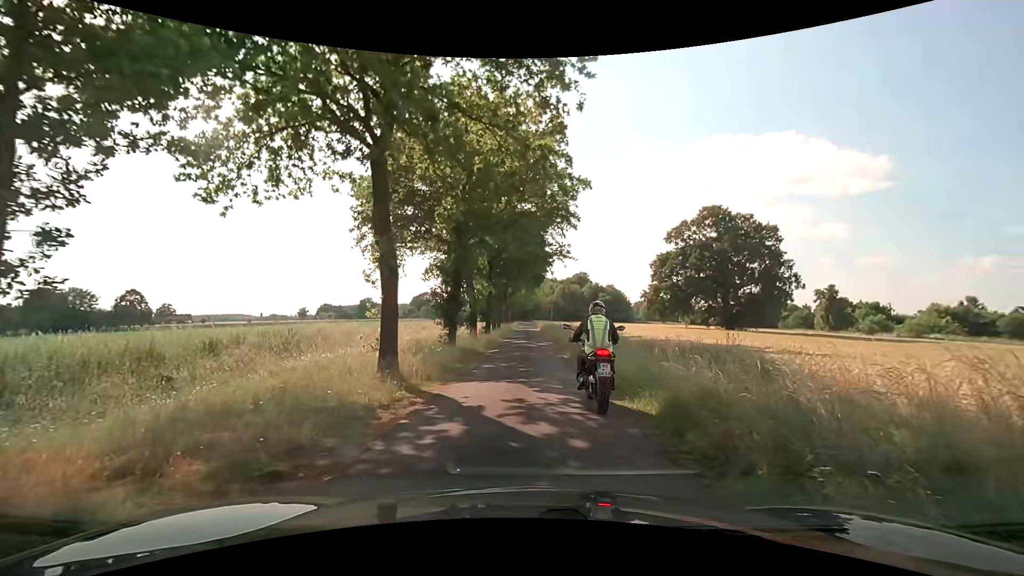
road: unclassified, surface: asphalt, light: Day
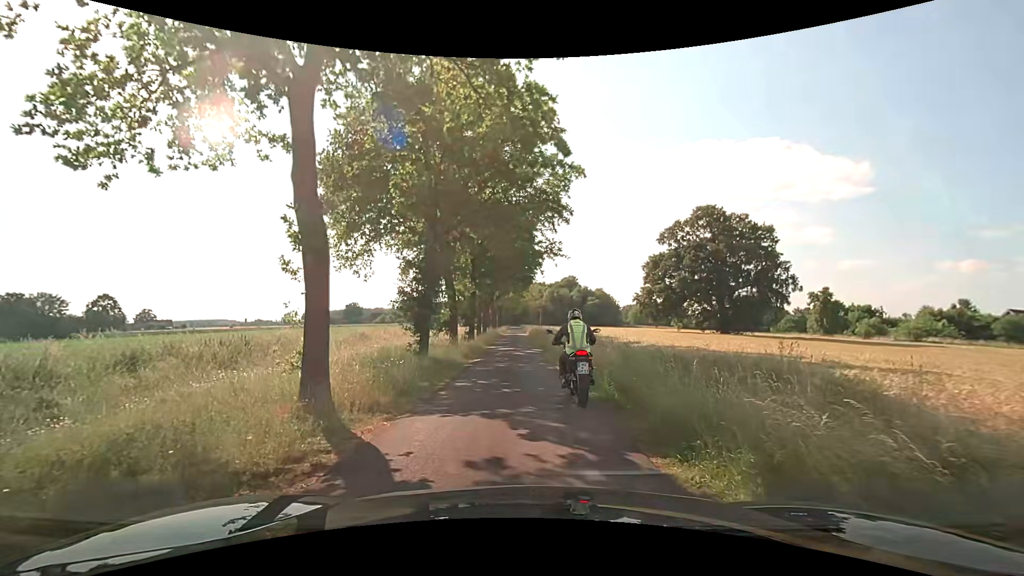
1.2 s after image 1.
(0.0, +3.5) m; 0°
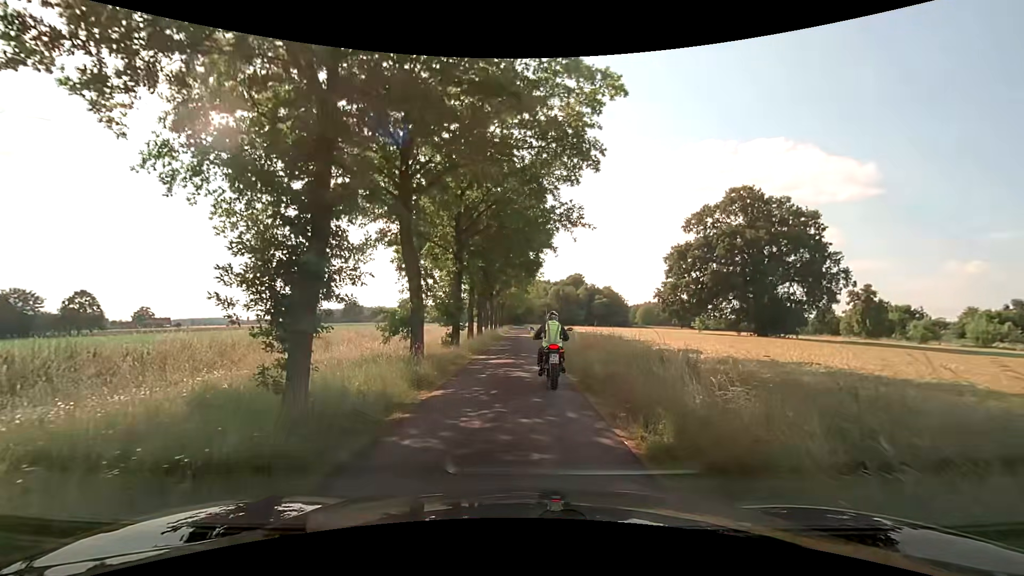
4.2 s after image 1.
(-0.1, +10.6) m; -1°
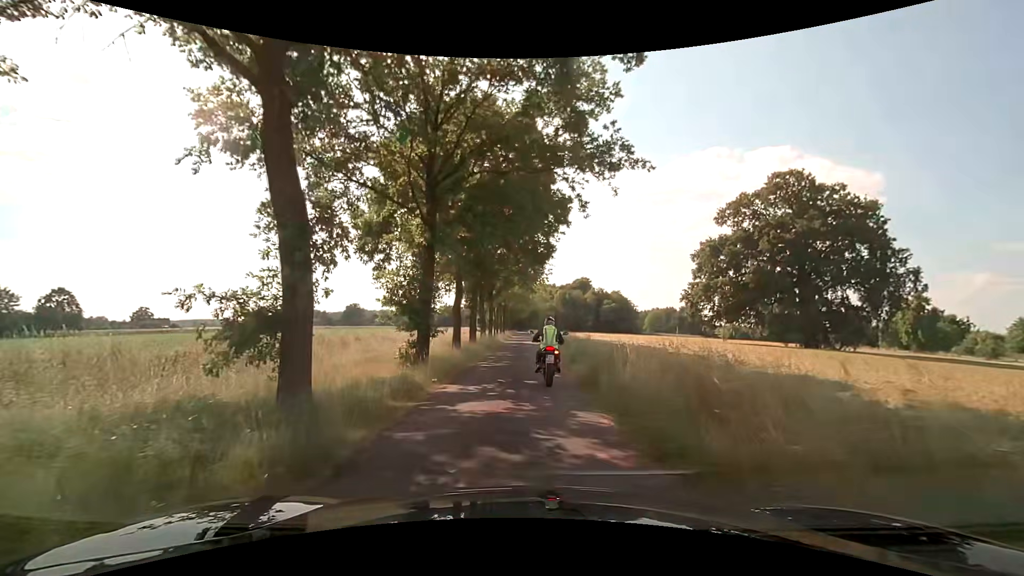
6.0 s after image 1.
(0.0, +9.9) m; +1°
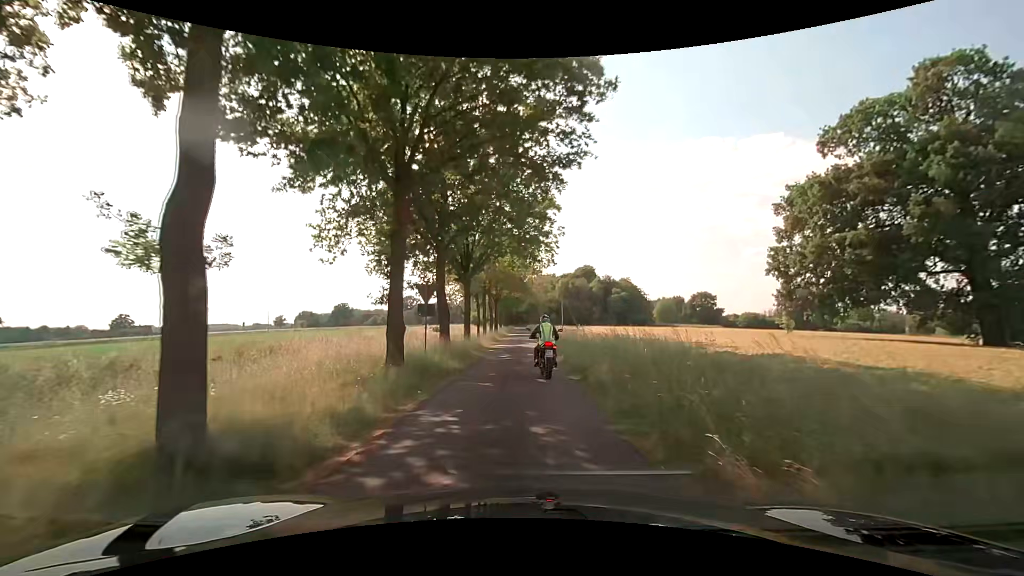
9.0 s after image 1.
(-0.1, +21.6) m; -1°
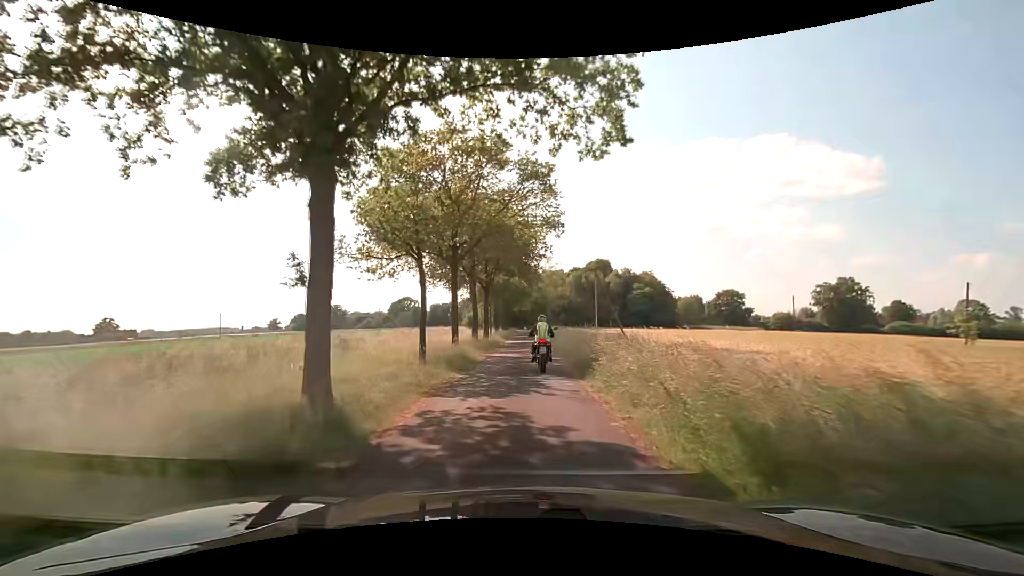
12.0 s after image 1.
(0.0, +25.3) m; 0°
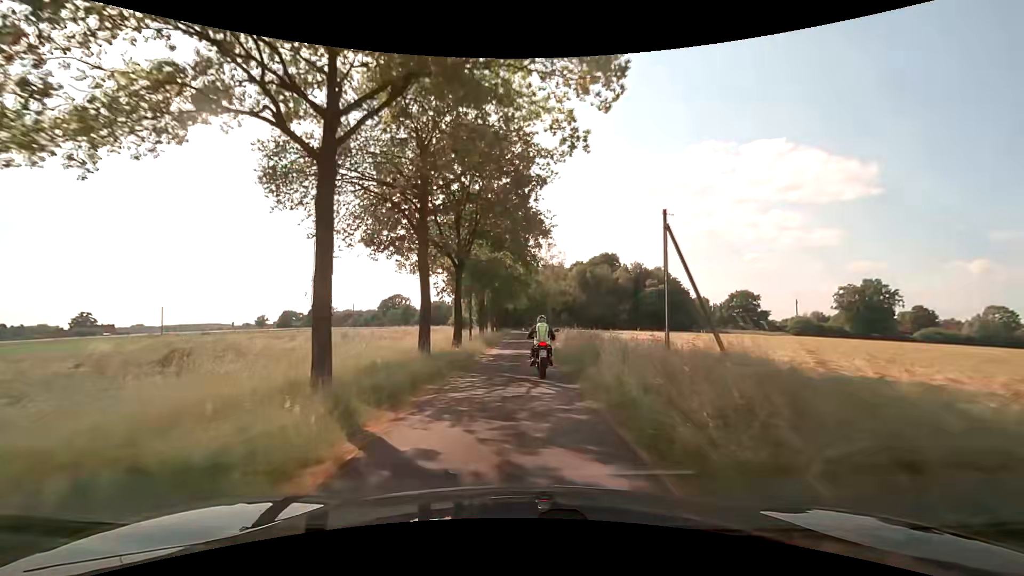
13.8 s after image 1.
(0.0, +17.7) m; 0°
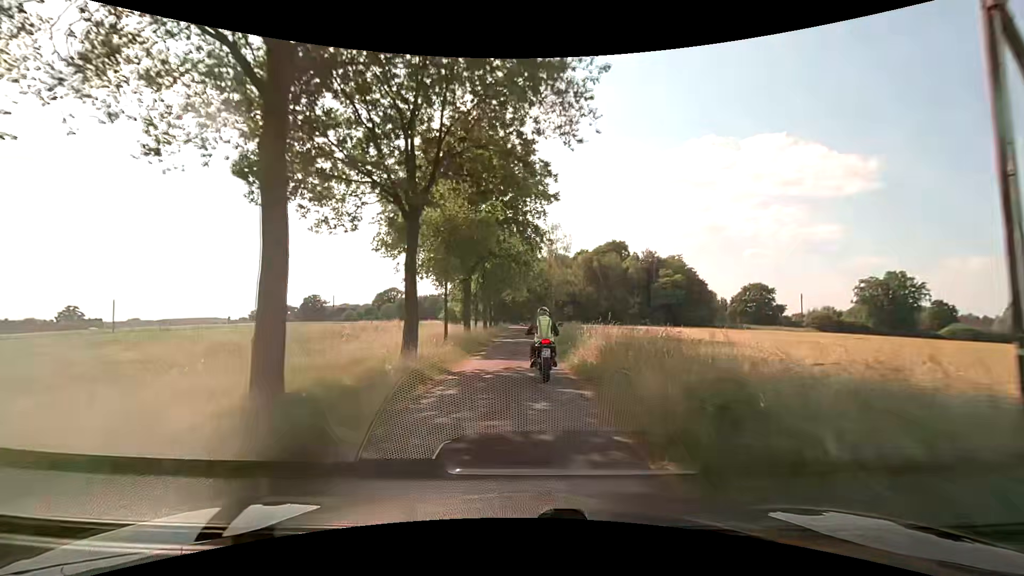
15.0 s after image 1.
(0.0, +11.7) m; 0°
(0, +10) (0, +20) (0, +30) (0, +40) (0, +50) (0, +60) (0, +70) (0, +80) (0, +90) (0, +100) m
